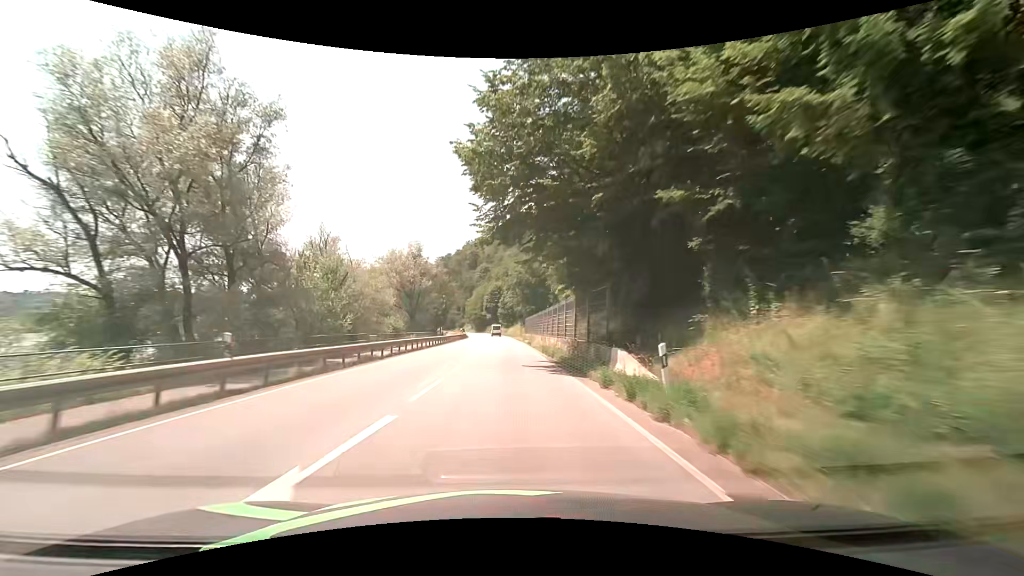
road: primary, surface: asphalt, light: Day
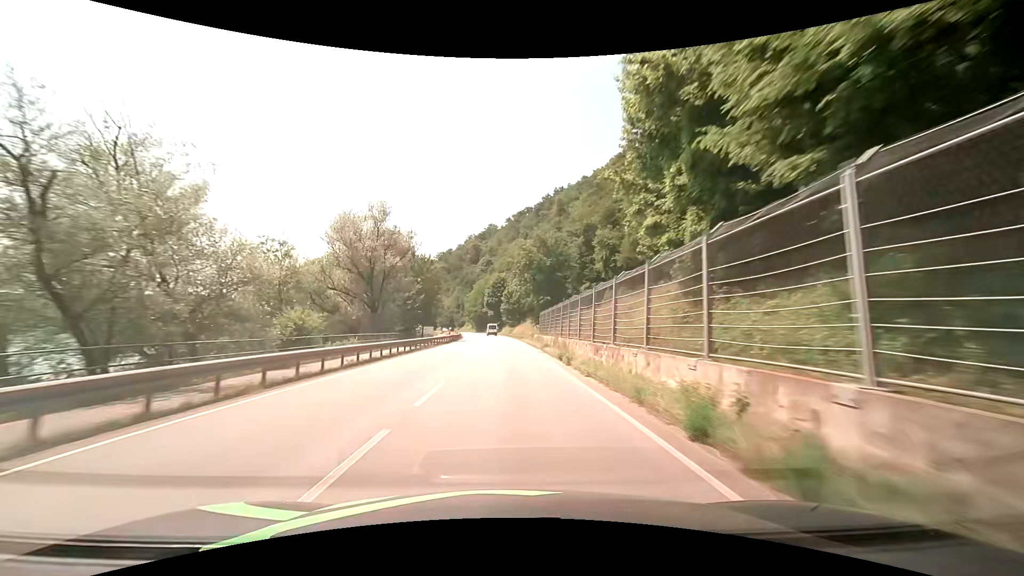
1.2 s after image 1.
(-0.3, +24.9) m; -1°
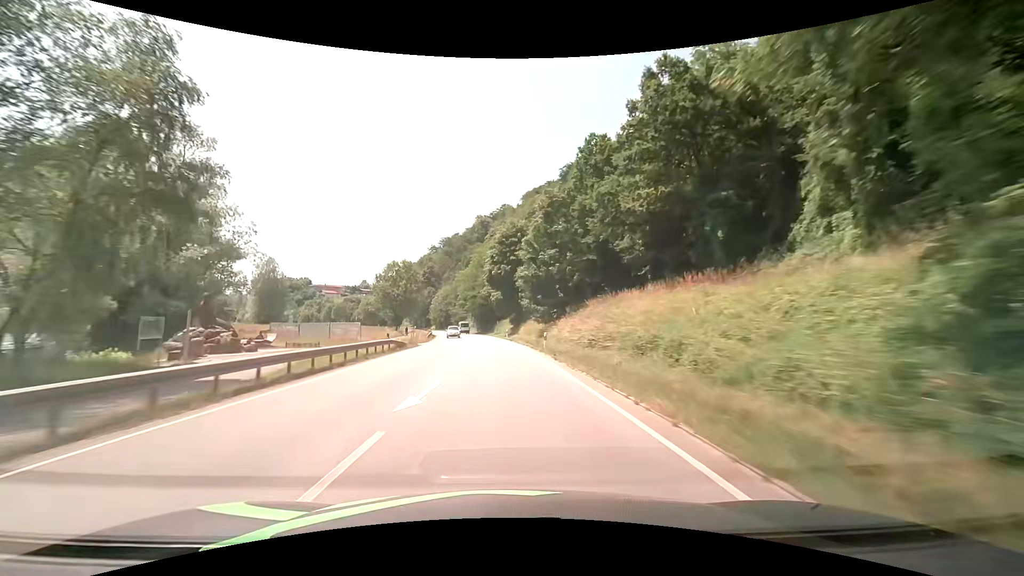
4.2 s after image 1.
(-0.8, +66.3) m; -2°
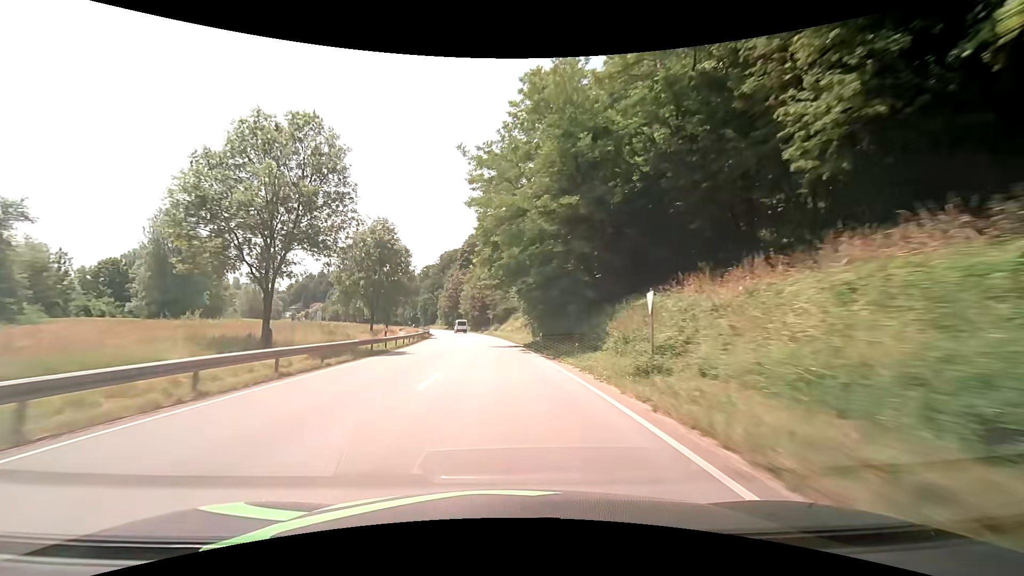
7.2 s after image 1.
(-4.0, +68.0) m; -7°
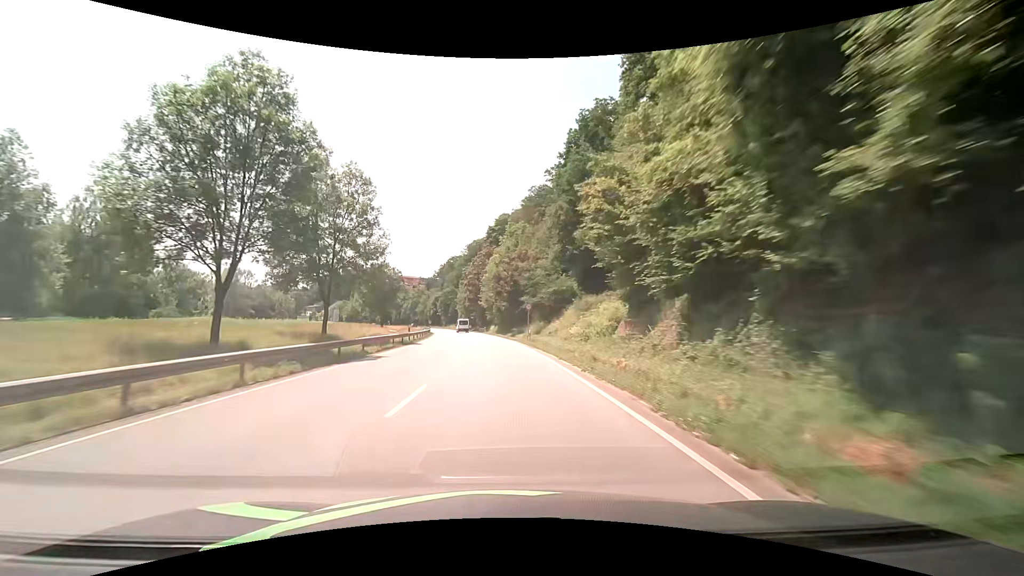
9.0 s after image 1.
(-1.4, +38.6) m; -4°
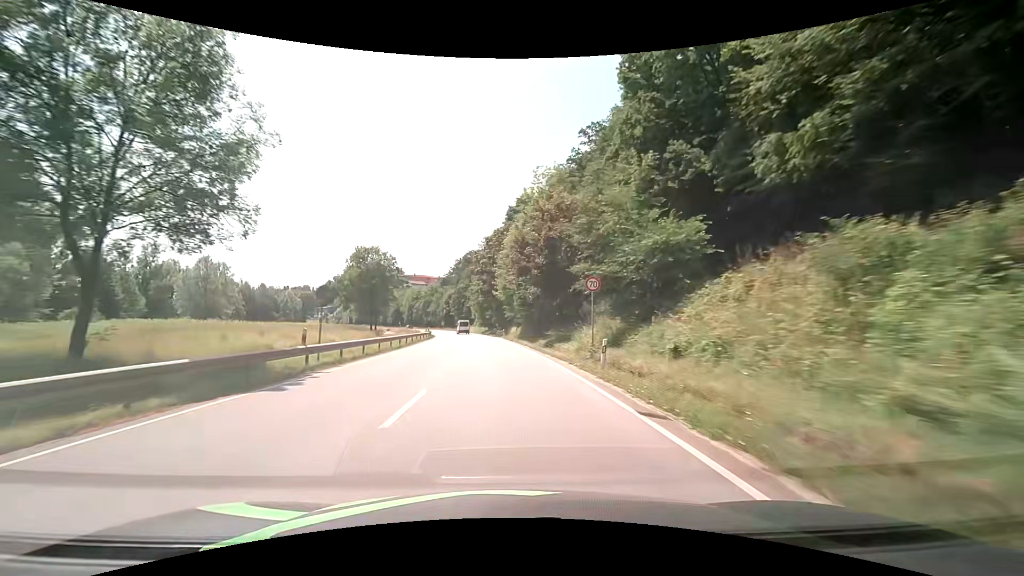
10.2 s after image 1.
(-0.5, +24.4) m; -2°
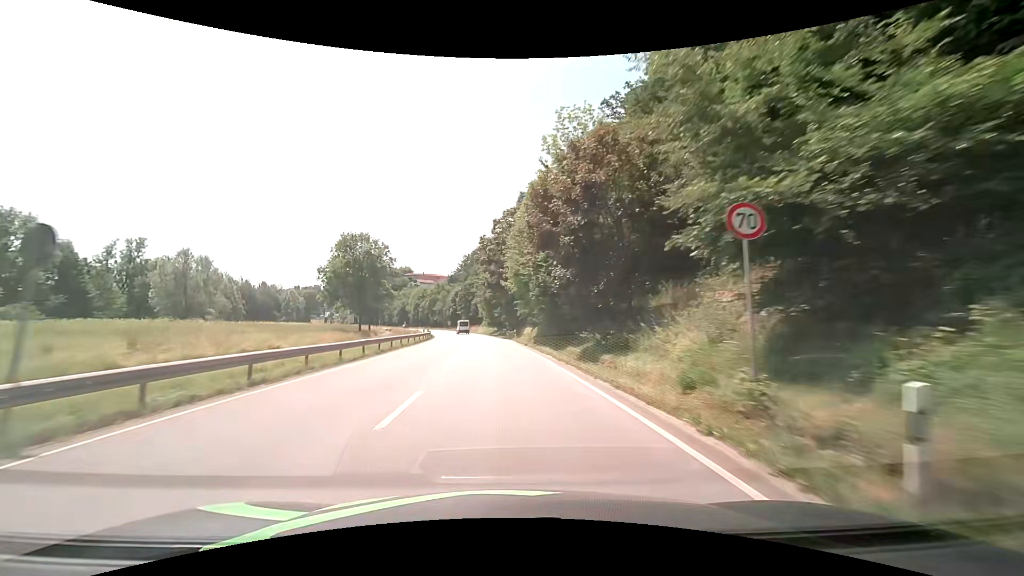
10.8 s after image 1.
(-0.2, +11.8) m; -1°
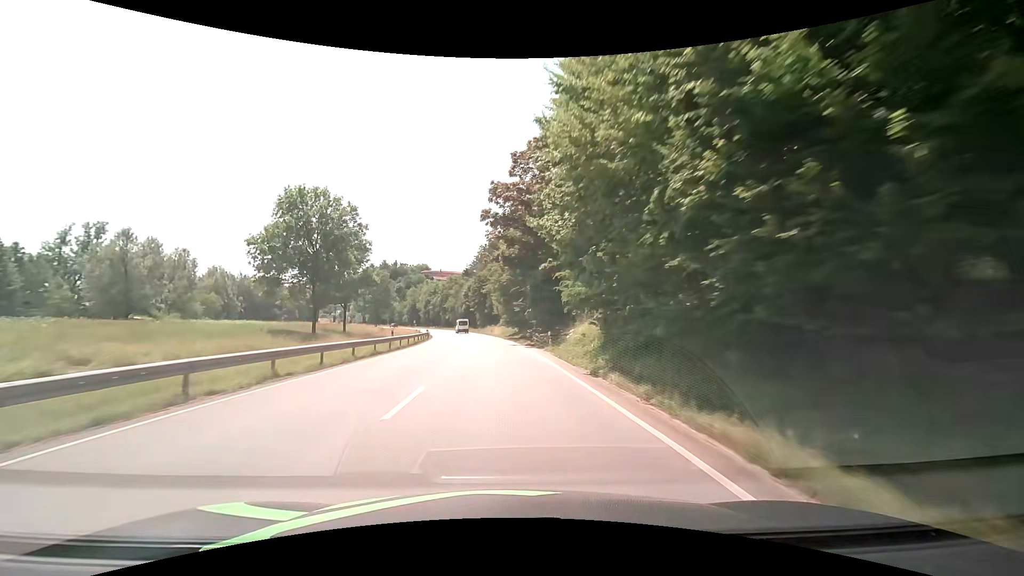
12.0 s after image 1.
(-0.6, +22.8) m; -2°
(0, +10) (0, +20) (-1, +30) (-2, +40) (-3, +50) (-4, +60) (-5, +70) (-6, +80) (-8, +90) (-10, +99) m
